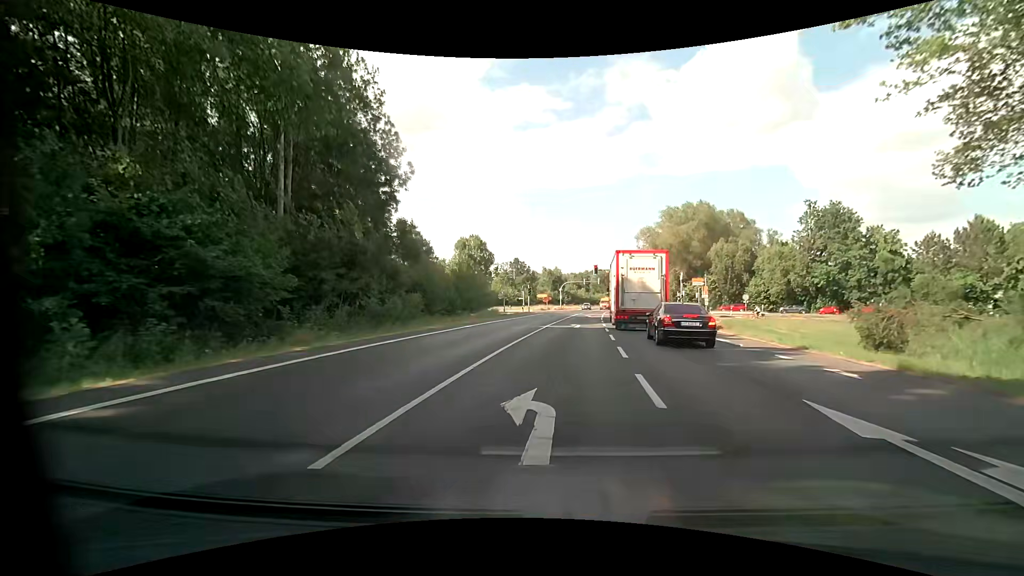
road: primary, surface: asphalt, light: Day
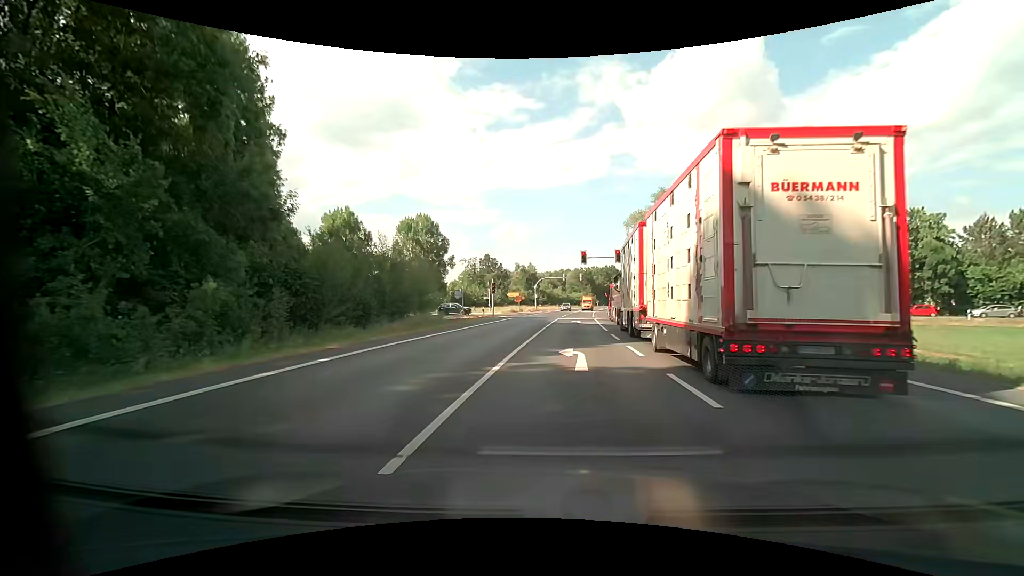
(+0.4, +17.5) m; +3°
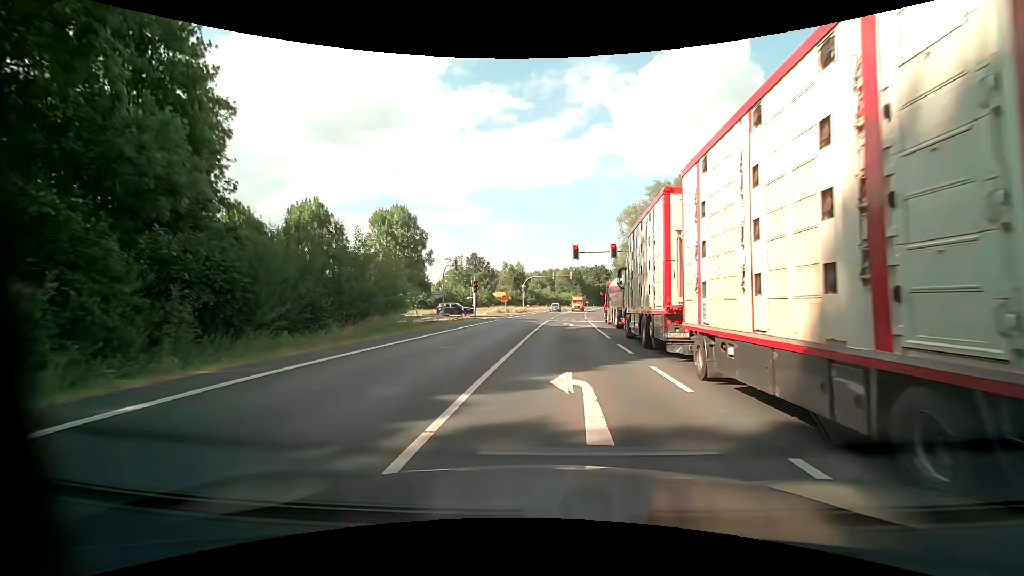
(+0.1, +5.1) m; +1°
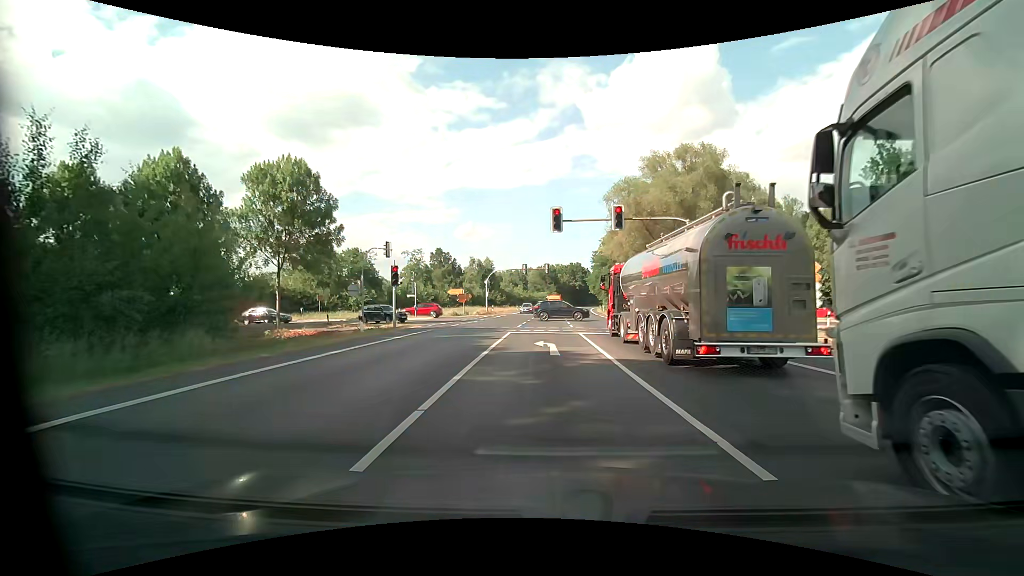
(+0.5, +16.5) m; +2°
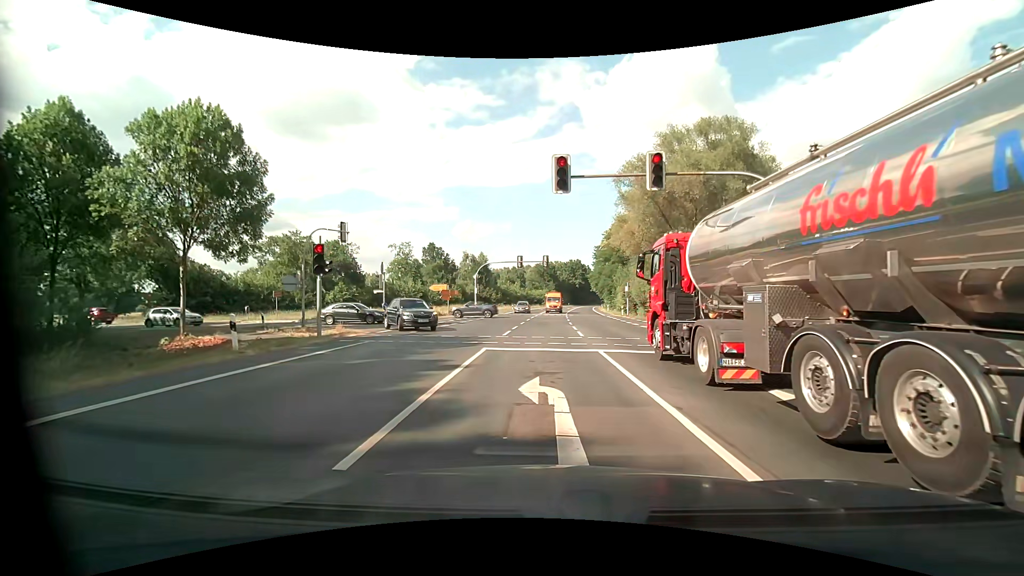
(+0.2, +8.9) m; +2°
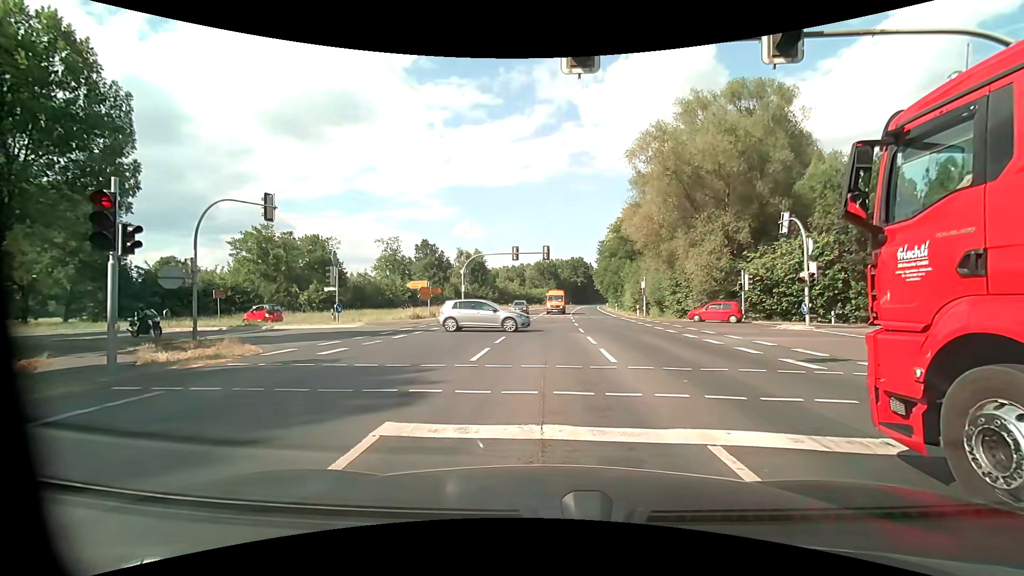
(-0.1, +8.6) m; 0°
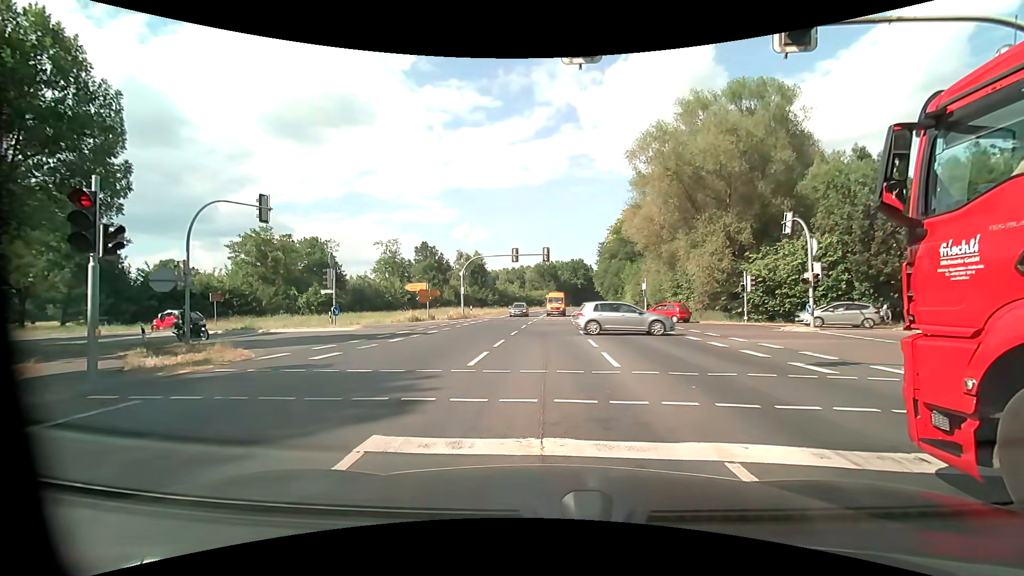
(0.0, +0.4) m; 0°
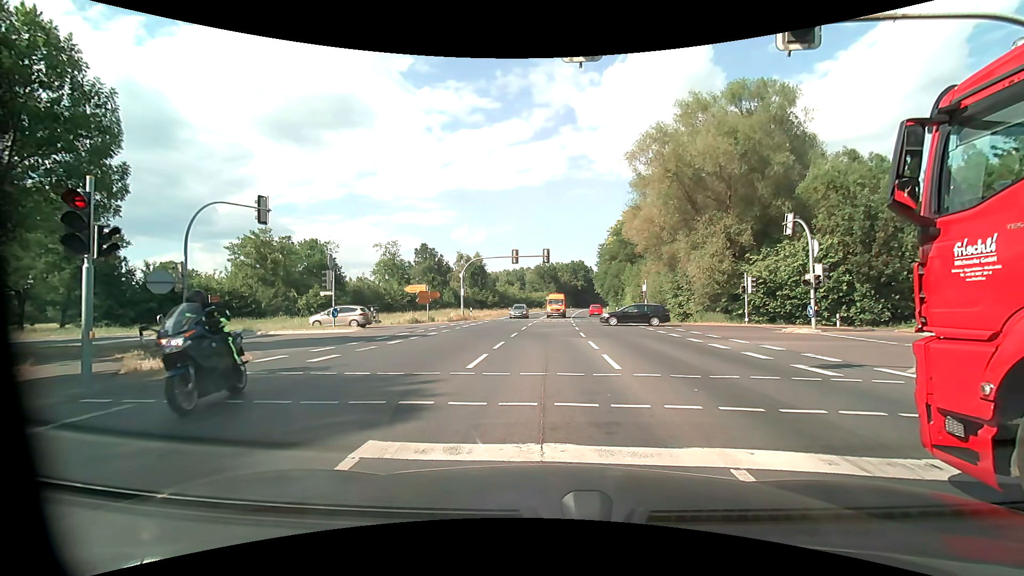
(0.0, +0.2) m; 0°
